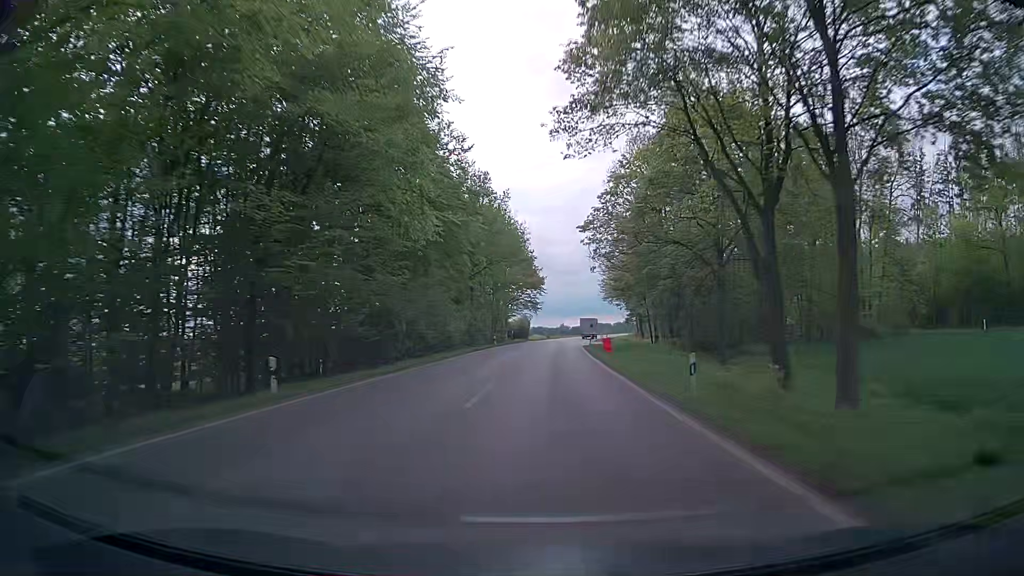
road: secondary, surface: asphalt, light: Day
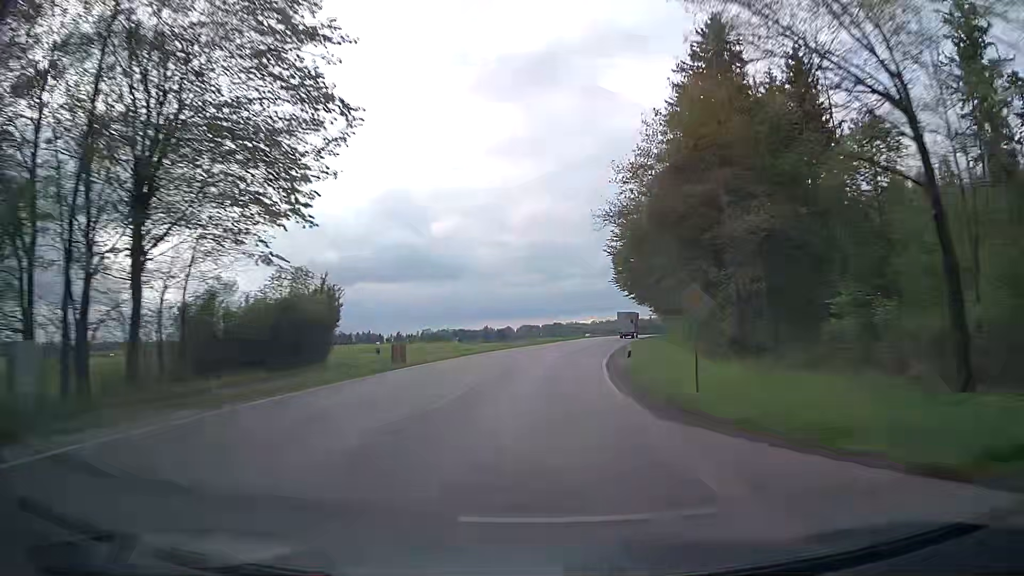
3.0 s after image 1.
(+3.0, +83.5) m; +6°
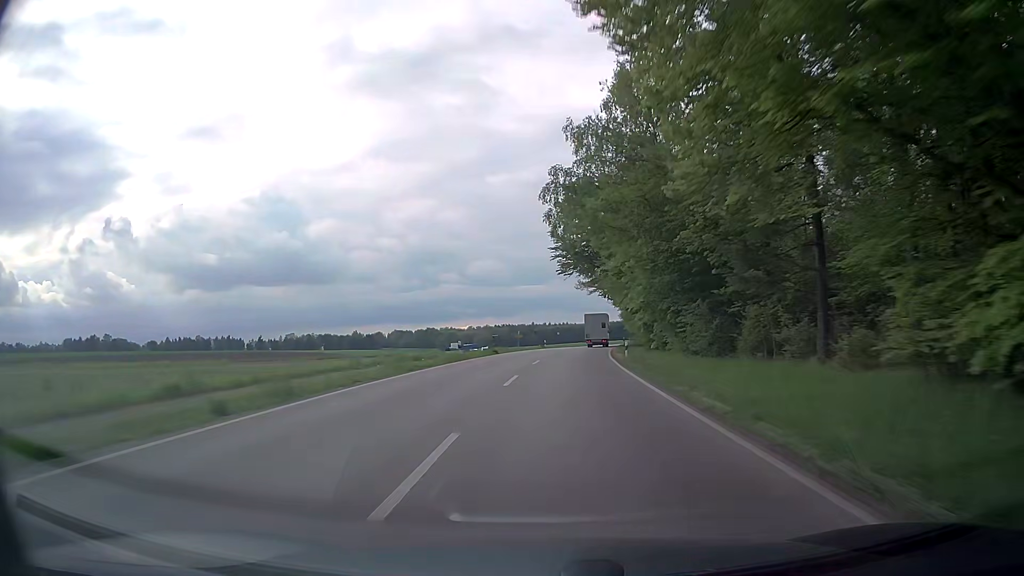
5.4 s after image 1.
(+5.9, +66.6) m; +10°
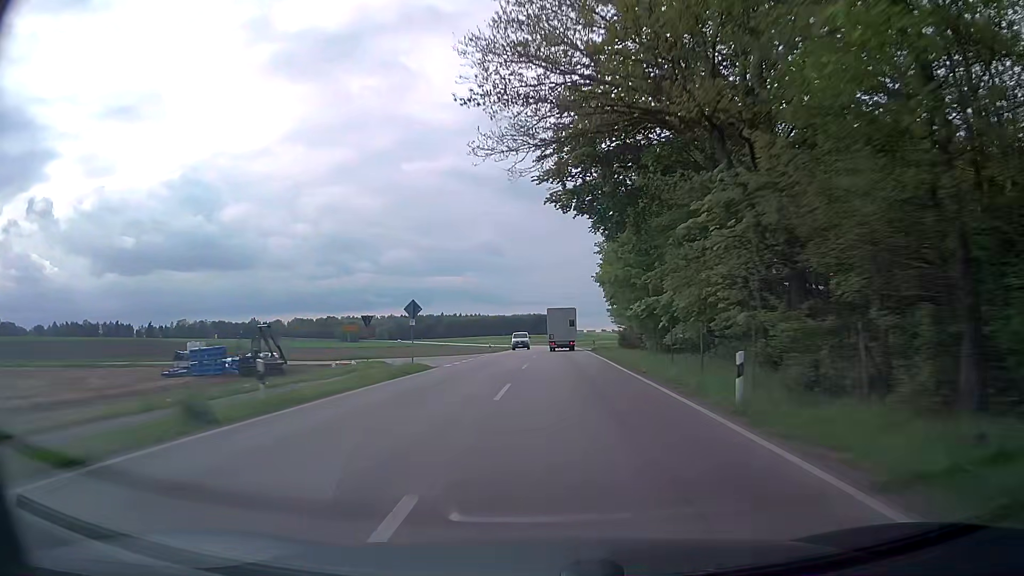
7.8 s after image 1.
(+3.7, +62.7) m; +7°
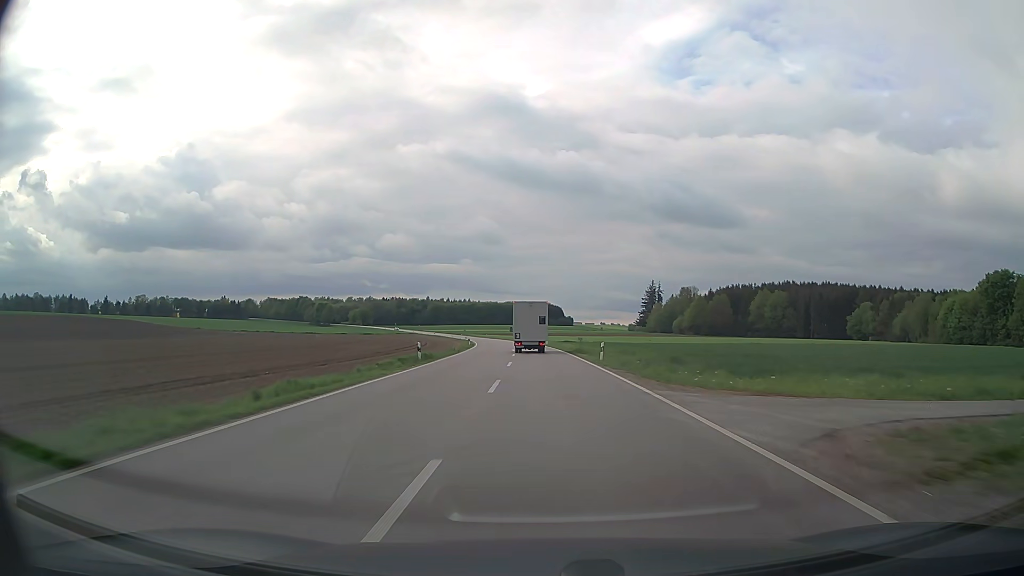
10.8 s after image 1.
(+0.9, +70.0) m; 0°
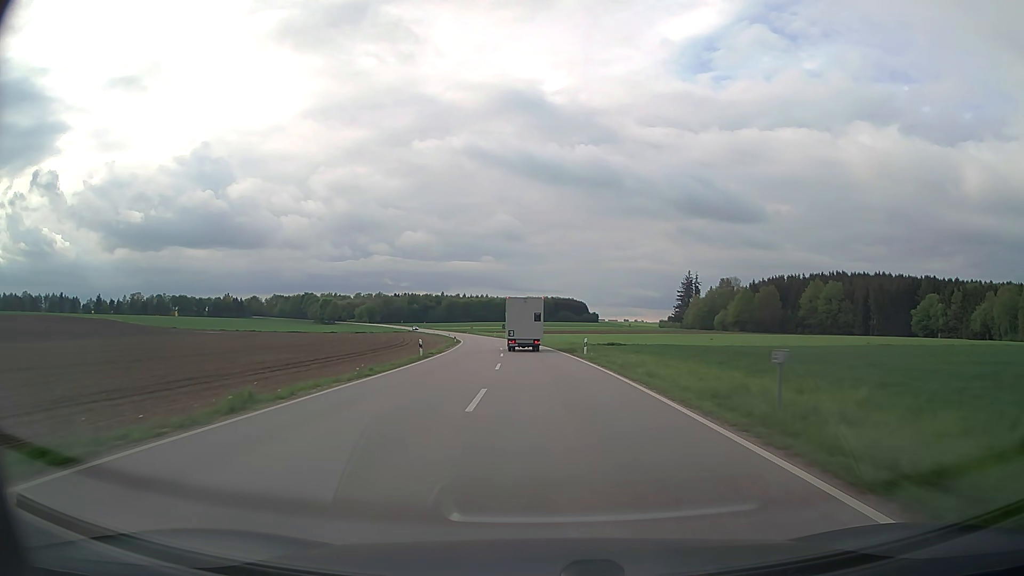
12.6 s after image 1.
(-0.6, +39.9) m; -2°
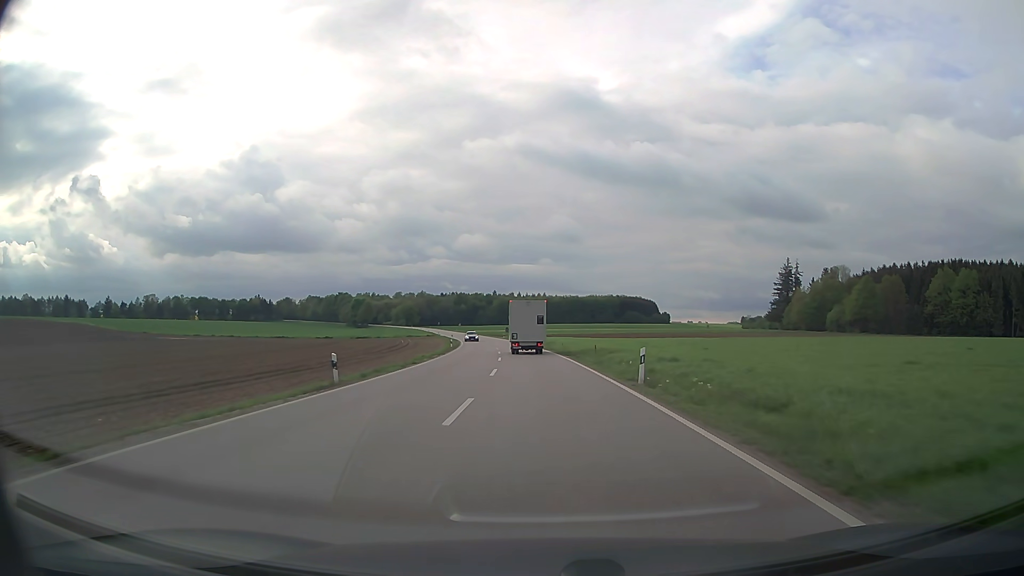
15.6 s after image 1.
(-2.6, +61.6) m; -5°
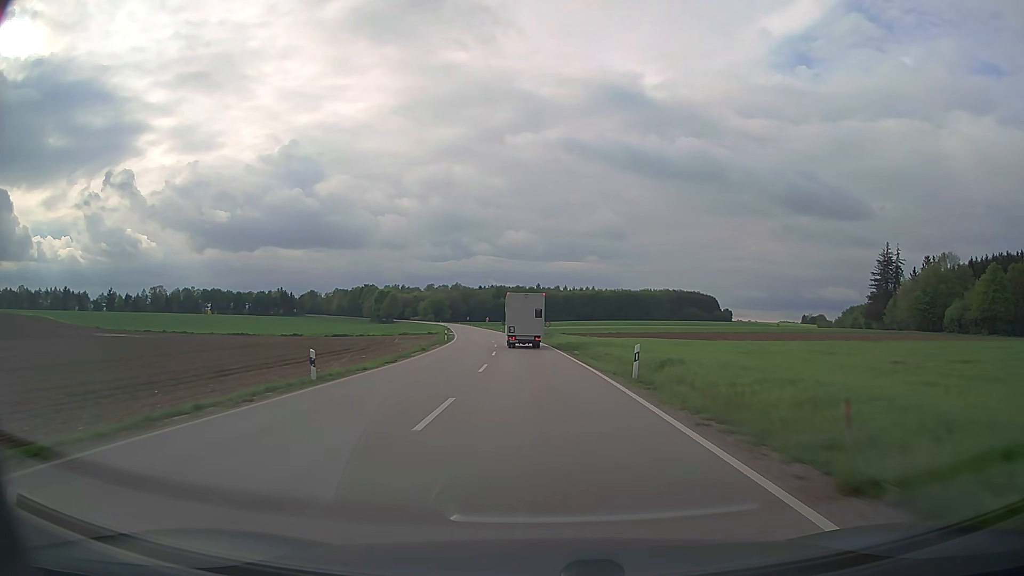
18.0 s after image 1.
(-1.5, +49.2) m; -4°
(0, +10) (0, +20) (-1, +30) (-1, +40) (-2, +50) (-3, +60) (-4, +70) (-5, +80) (-6, +90) (-8, +100) m
